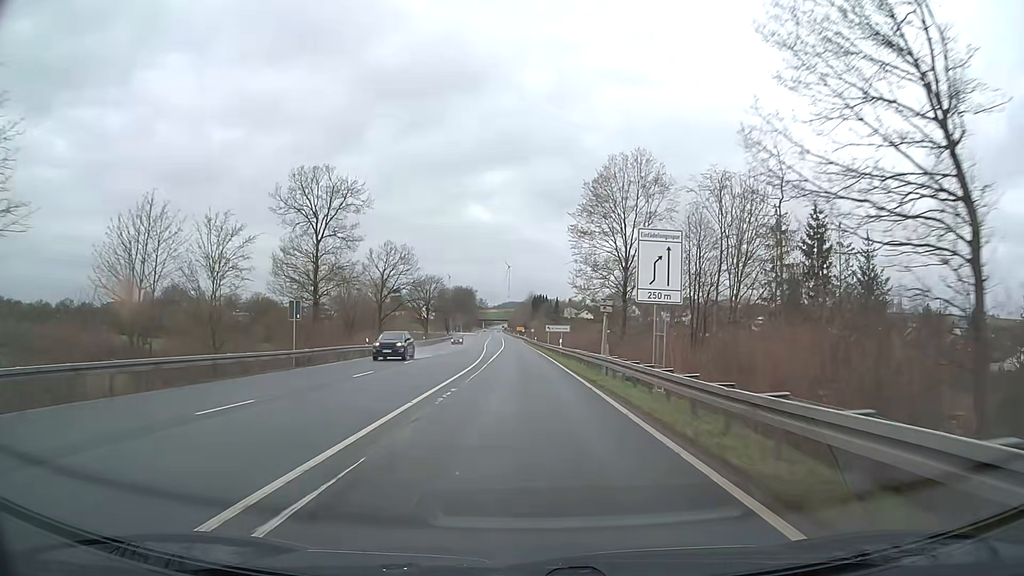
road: primary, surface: asphalt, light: Day
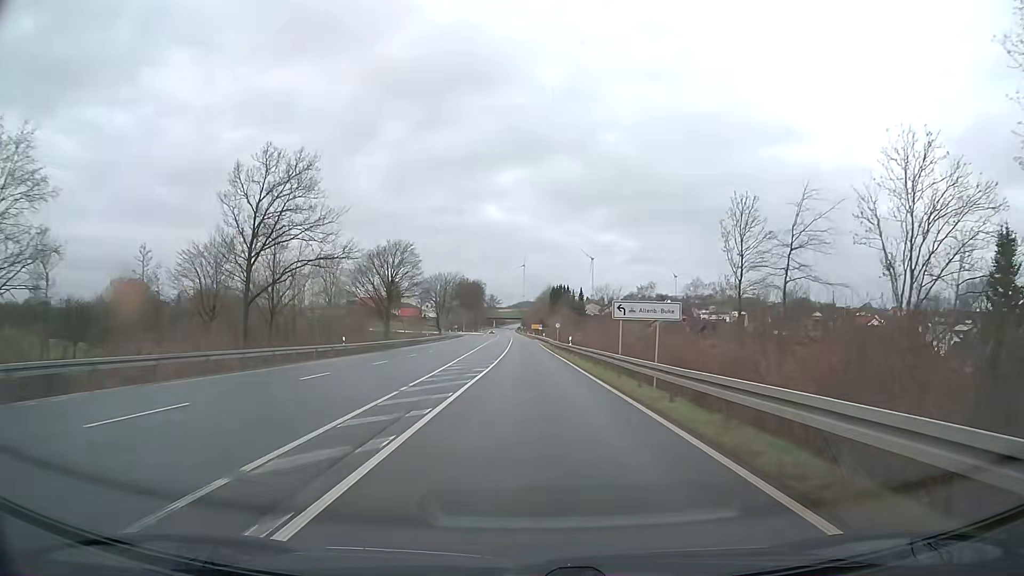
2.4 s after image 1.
(-0.6, +49.9) m; -1°
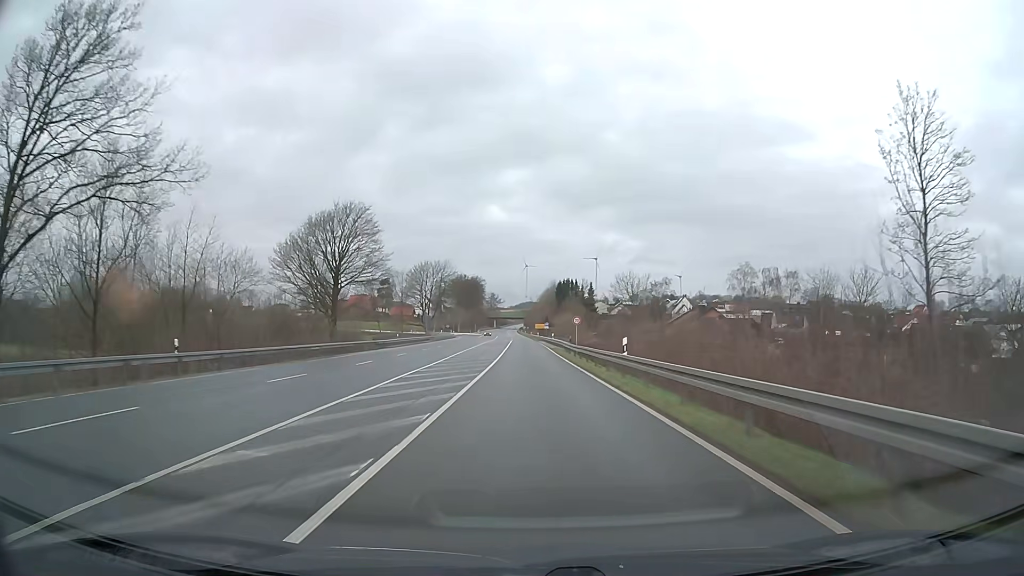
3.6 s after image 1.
(-0.1, +24.9) m; 0°
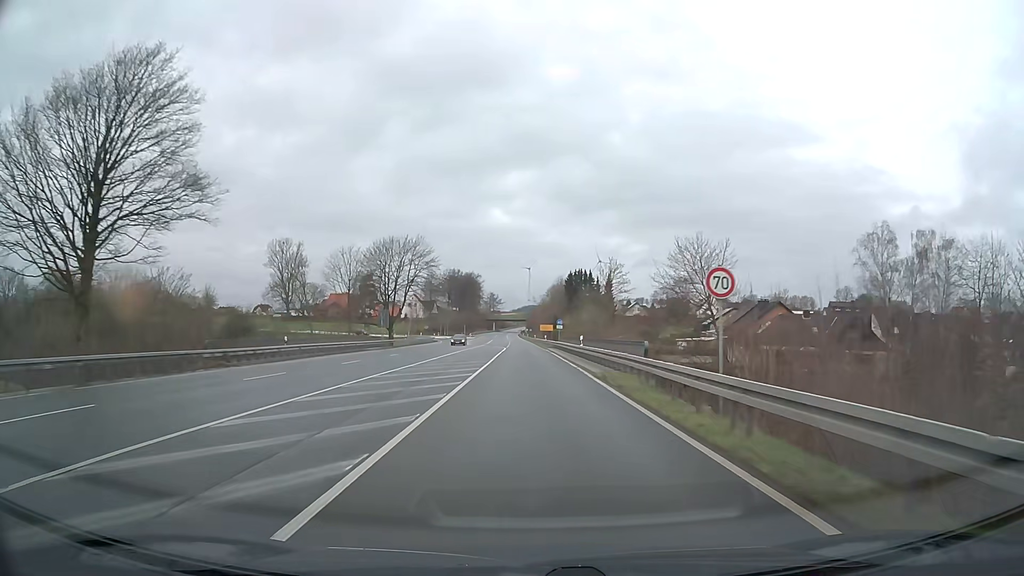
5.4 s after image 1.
(0.0, +36.4) m; 0°
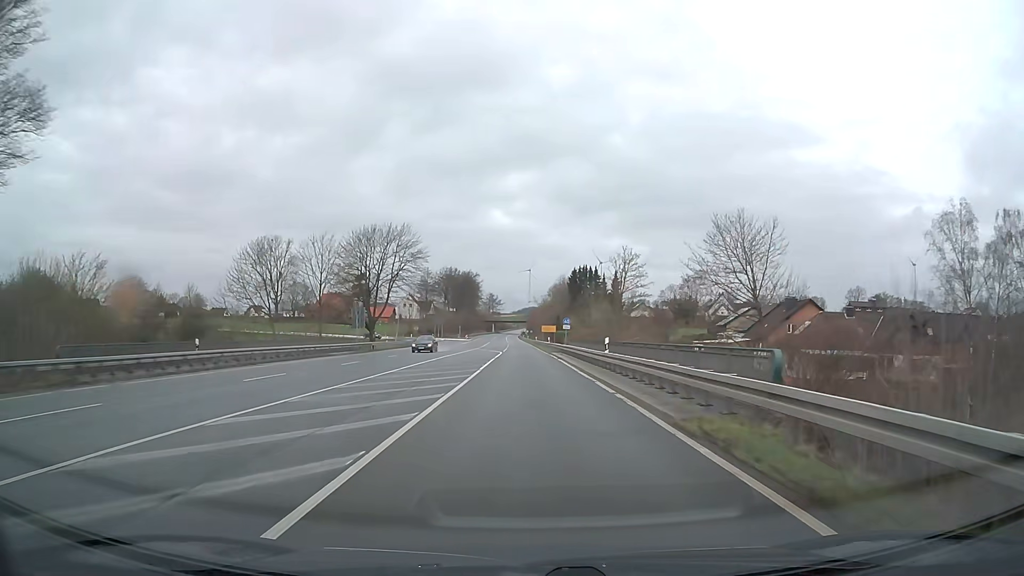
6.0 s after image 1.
(0.0, +11.6) m; 0°
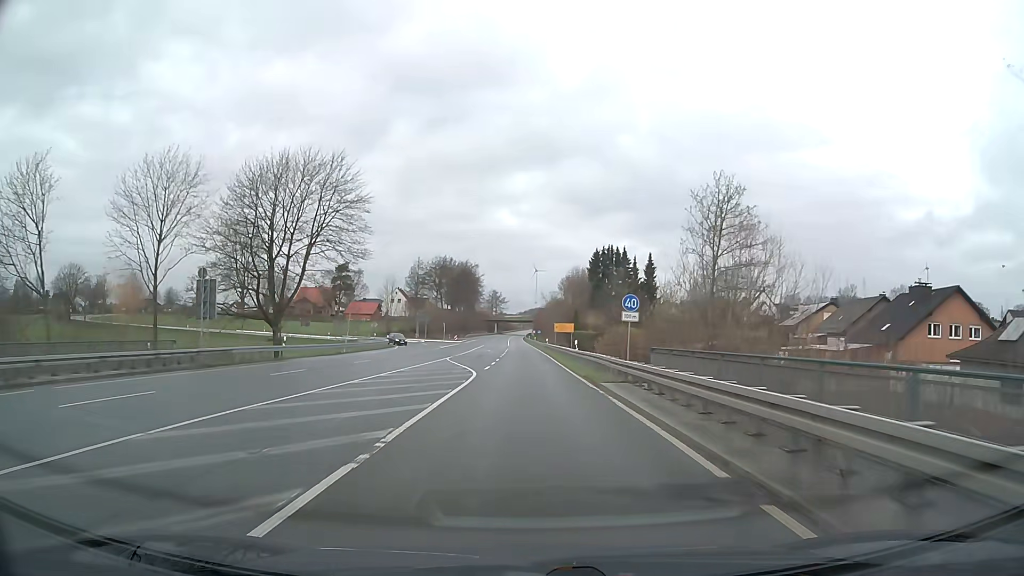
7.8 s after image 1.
(-0.1, +33.8) m; 0°
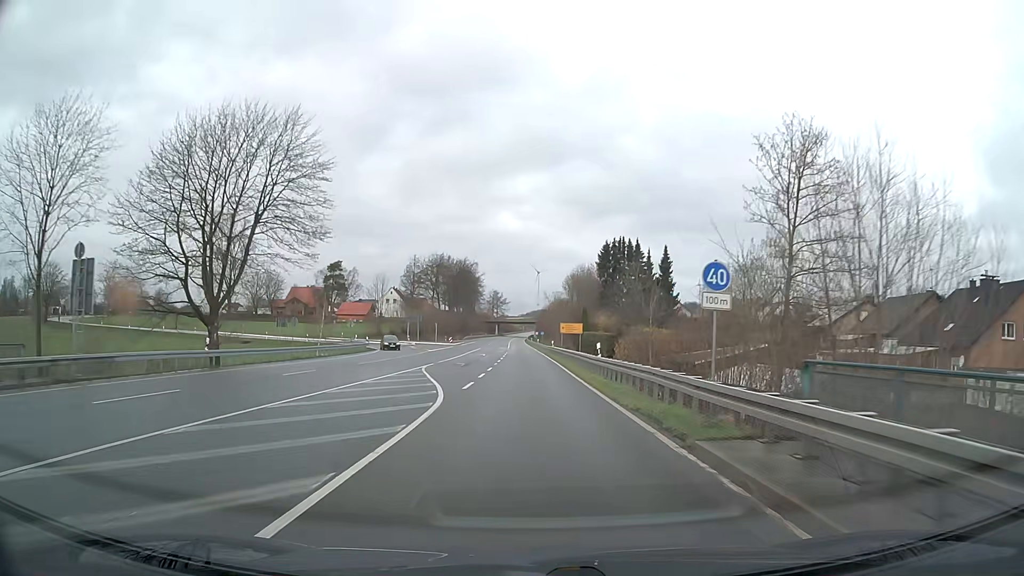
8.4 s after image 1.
(0.0, +11.1) m; 0°
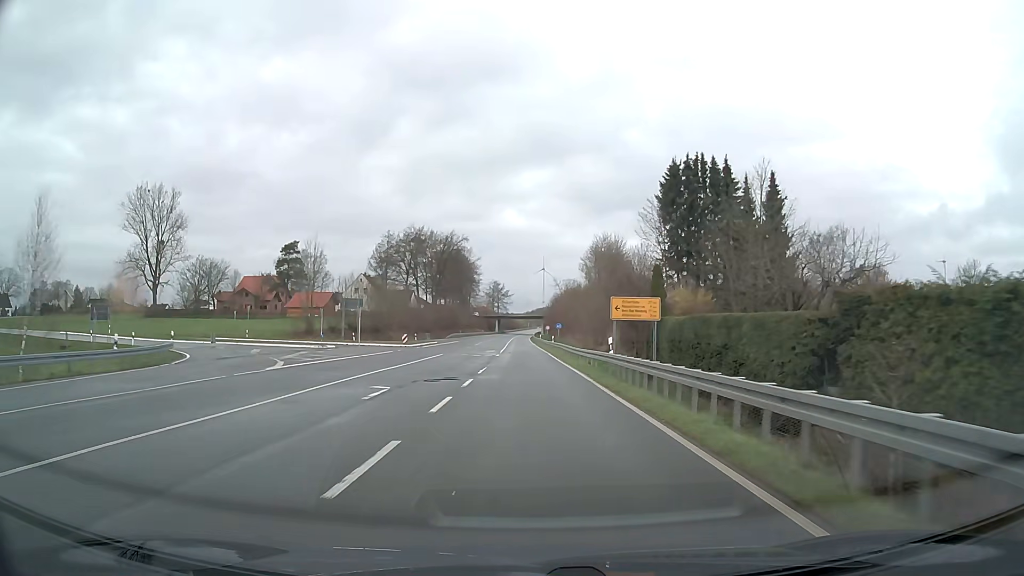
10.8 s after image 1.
(-0.2, +43.8) m; 0°
(0, +10) (0, +20) (0, +30) (0, +40) (0, +50) (0, +60) (-1, +70) (-1, +80) (-1, +90) (-1, +100) m
